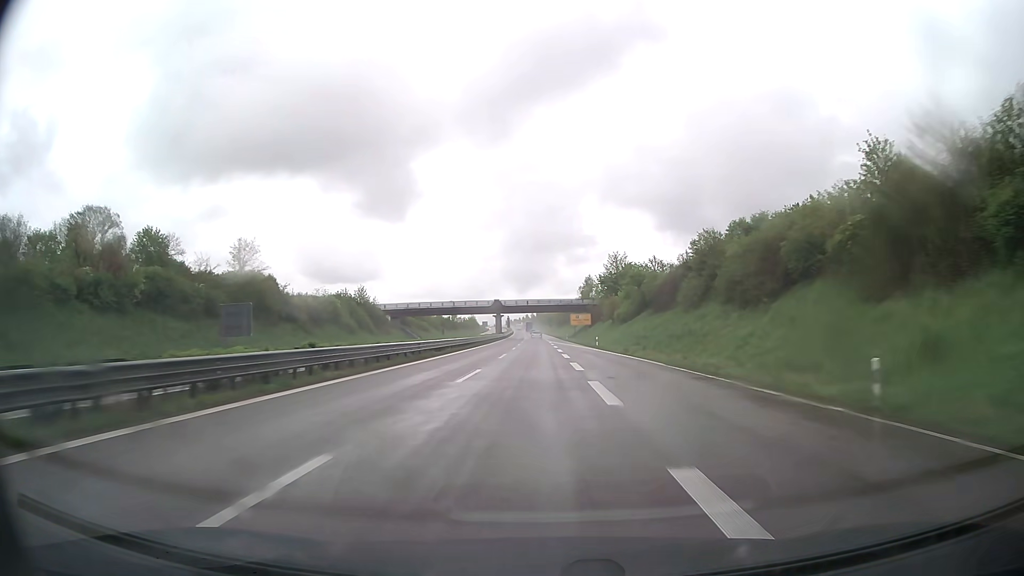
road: trunk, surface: asphalt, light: Day
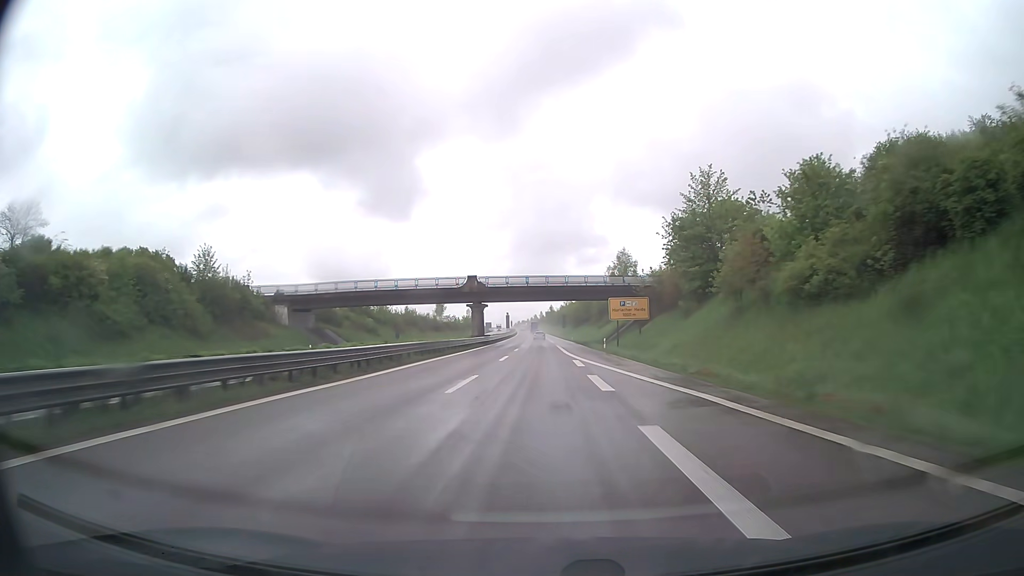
(-0.4, +57.1) m; -1°
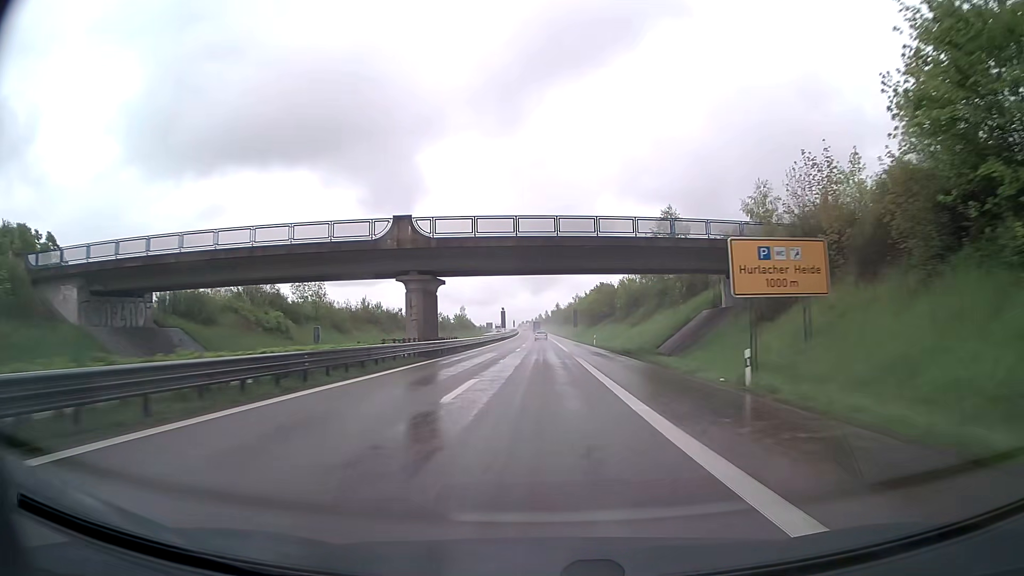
(-0.1, +38.1) m; 0°
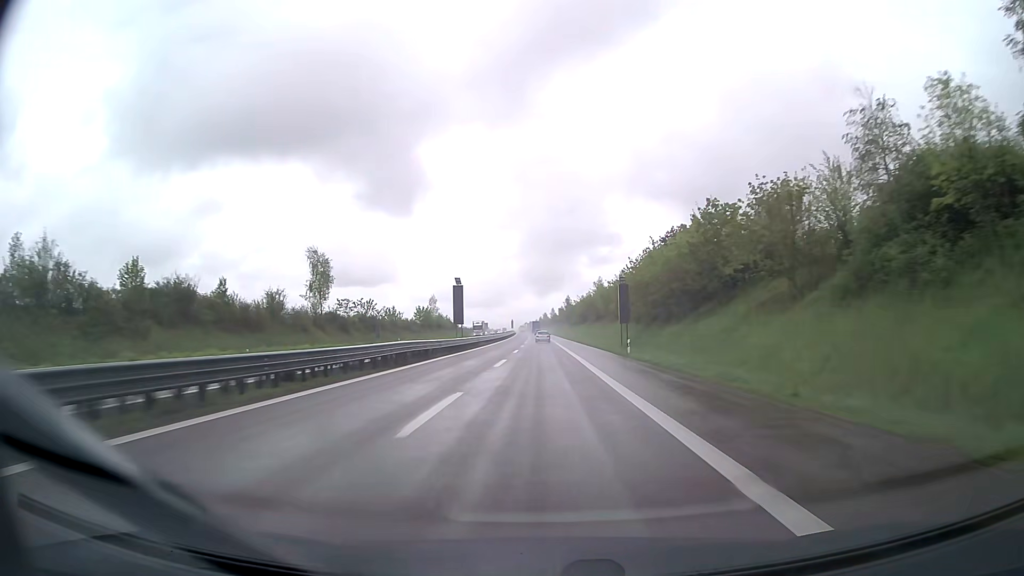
(-0.4, +76.5) m; 0°
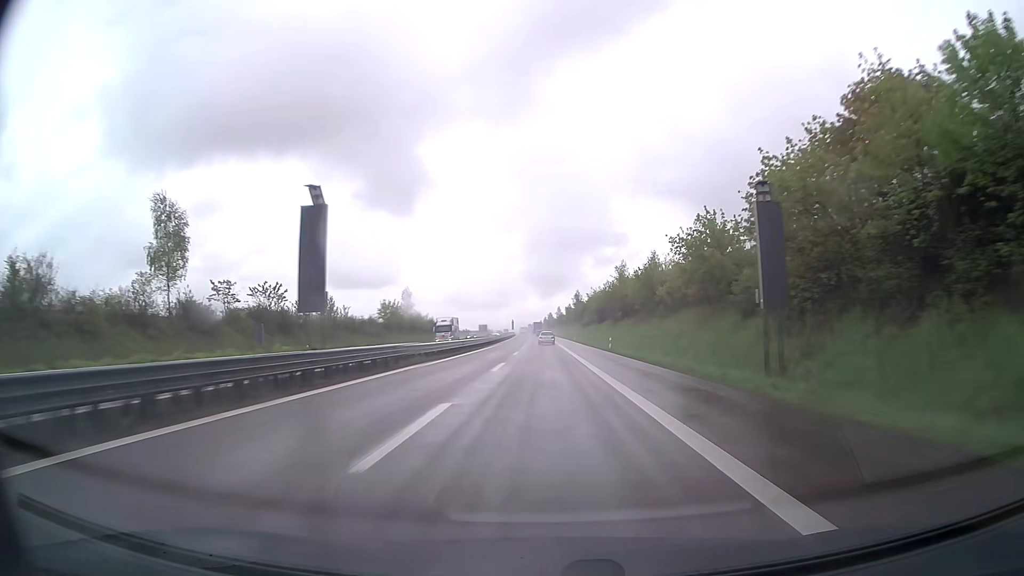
(-0.1, +38.3) m; 0°
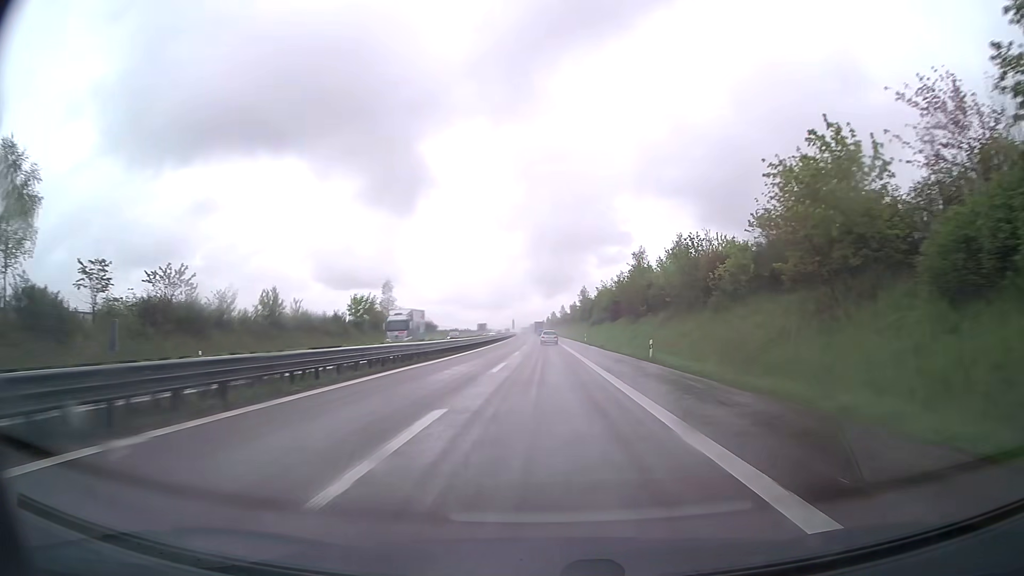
(-0.1, +19.1) m; 0°
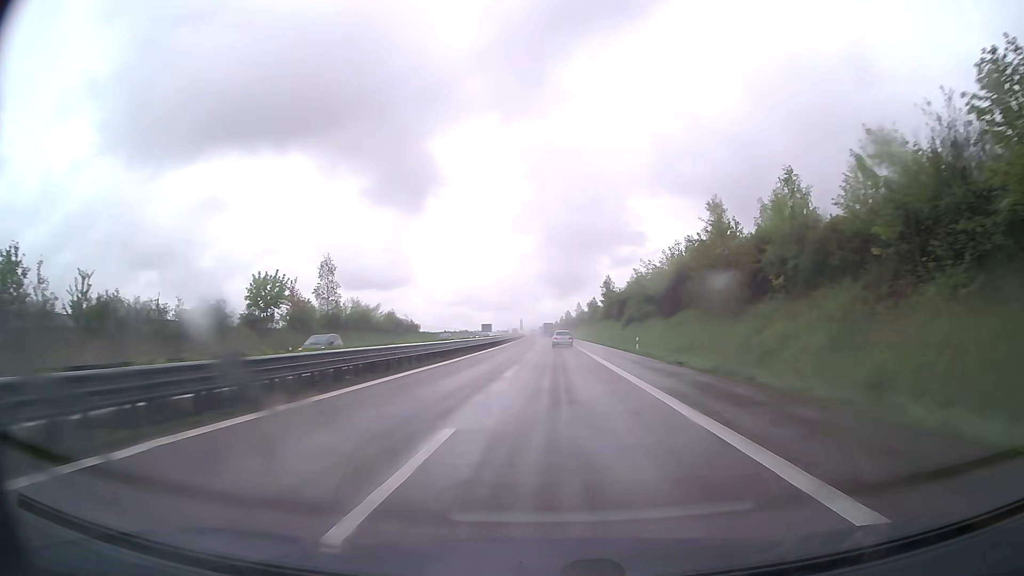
(-0.3, +38.2) m; -1°
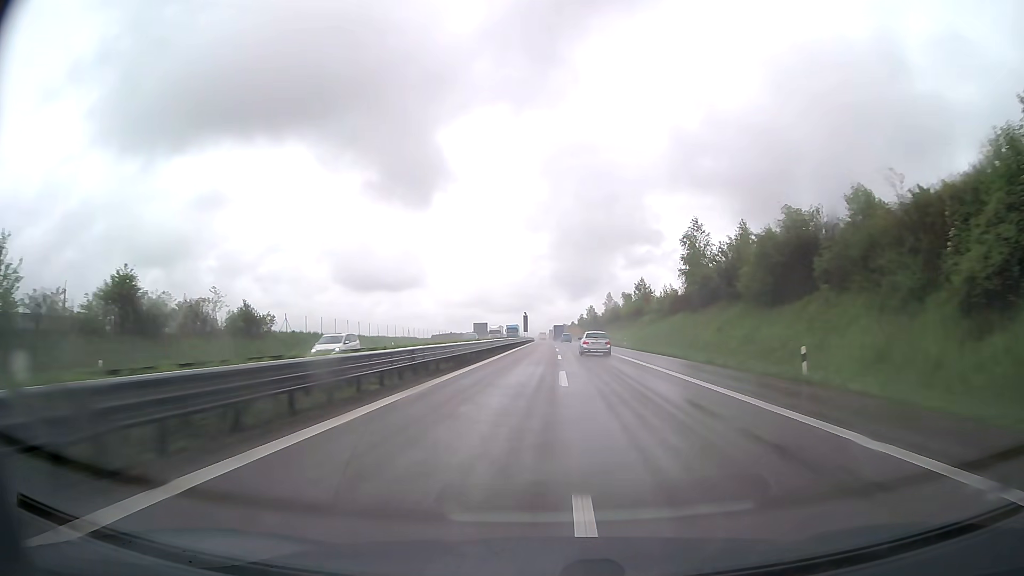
(-1.0, +75.9) m; -1°
(0, +10) (0, +20) (0, +30) (0, +40) (0, +50) (0, +60) (0, +70) (0, +80) (0, +90) (0, +100) m
